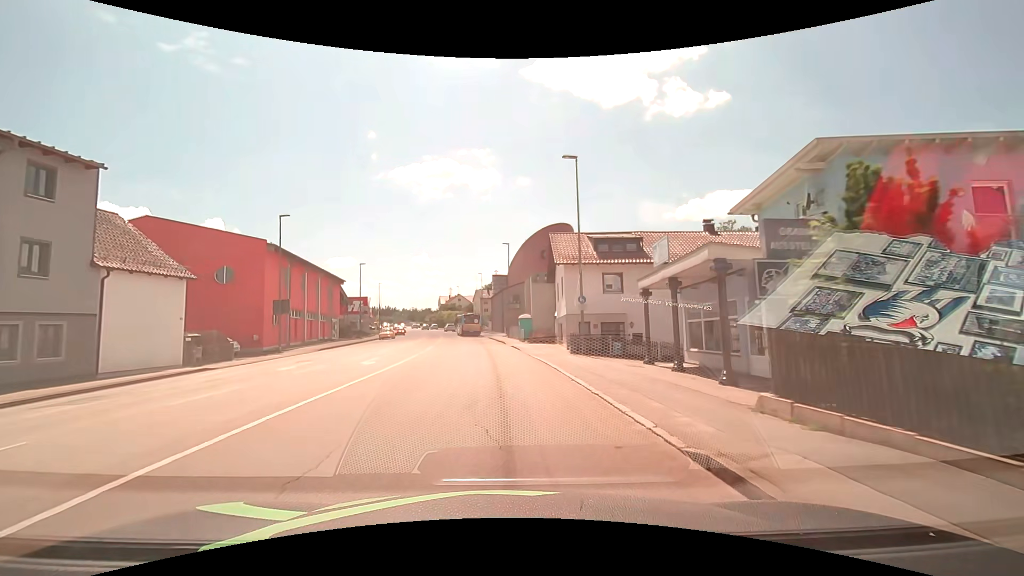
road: tertiary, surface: asphalt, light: Day
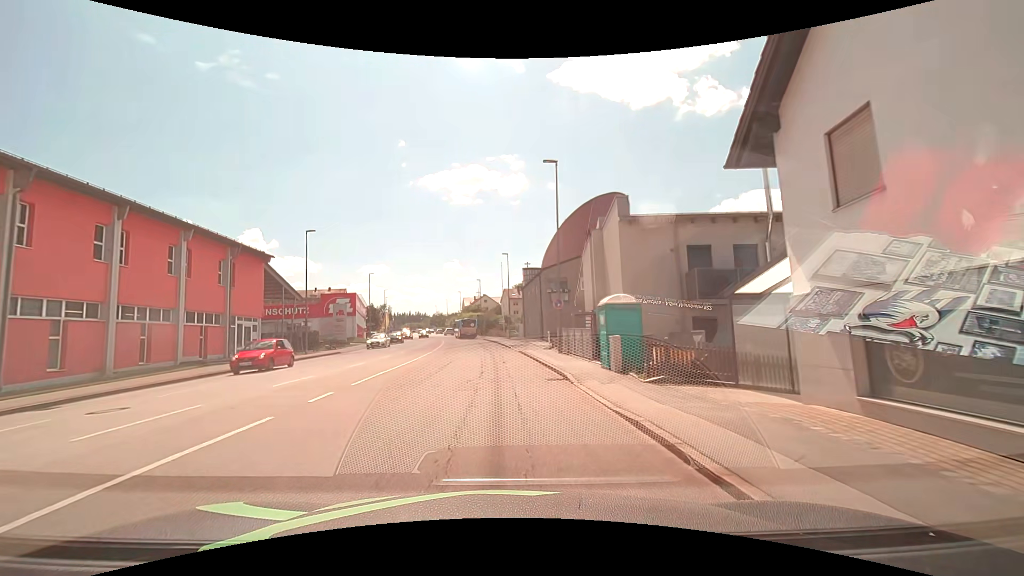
(-0.8, +27.8) m; -4°
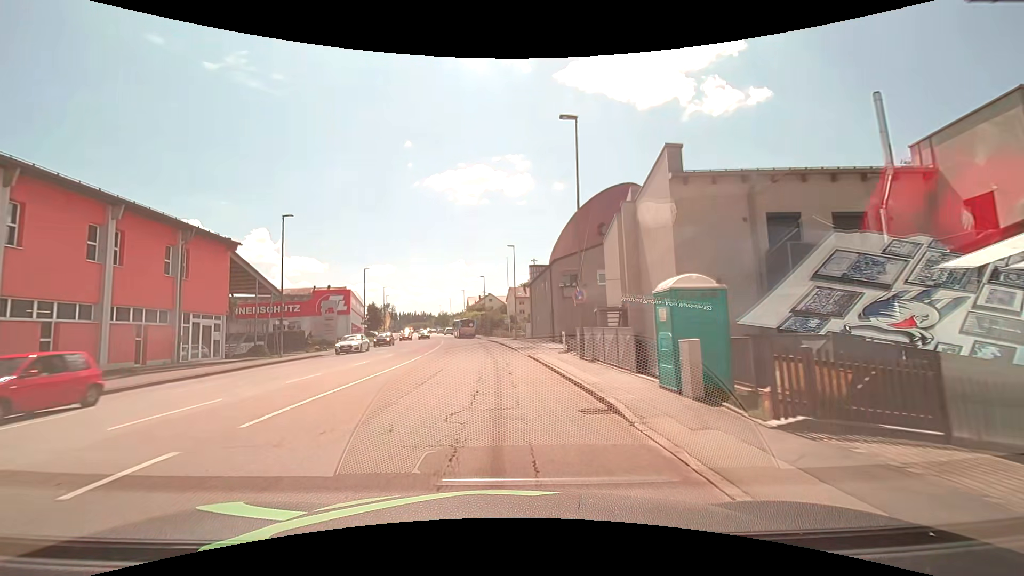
(+0.1, +5.7) m; +1°
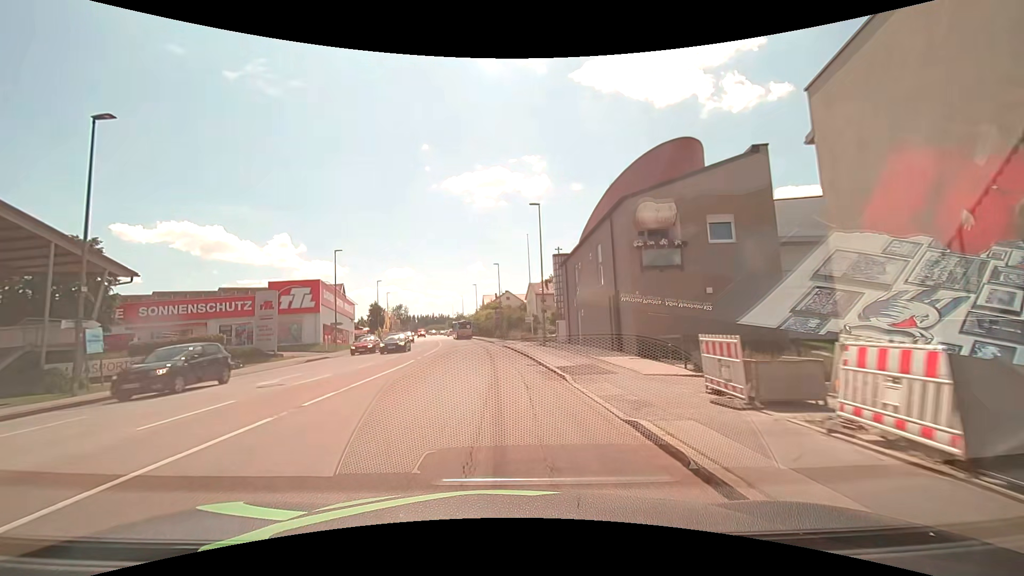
(-0.4, +18.8) m; -2°
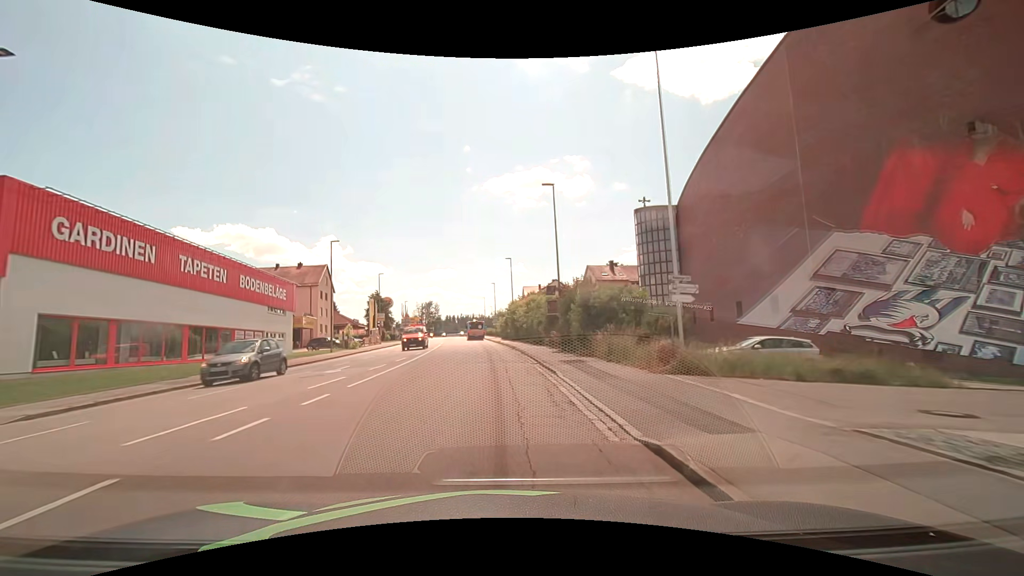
(-1.5, +38.4) m; -5°
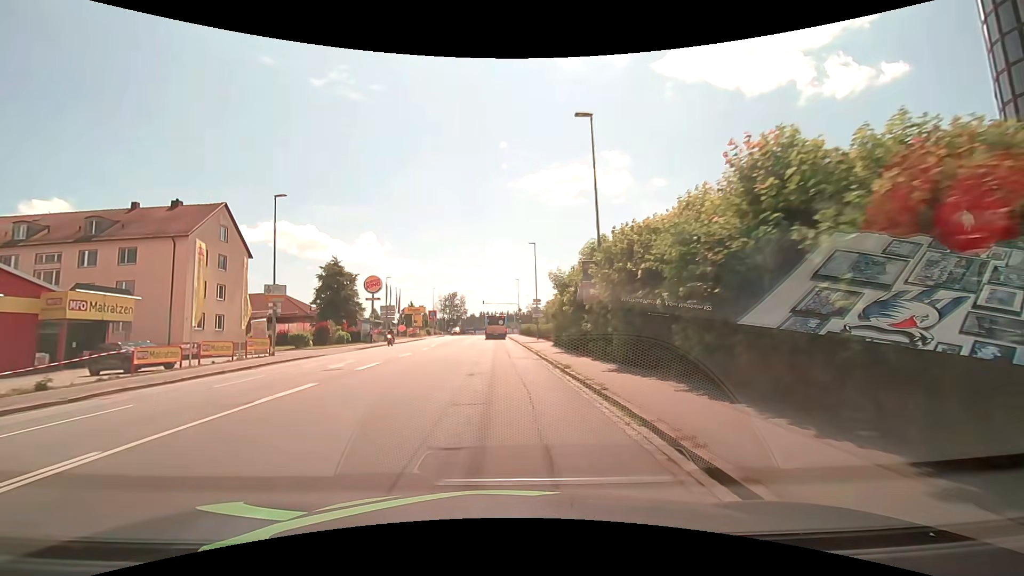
(-1.4, +42.3) m; -4°
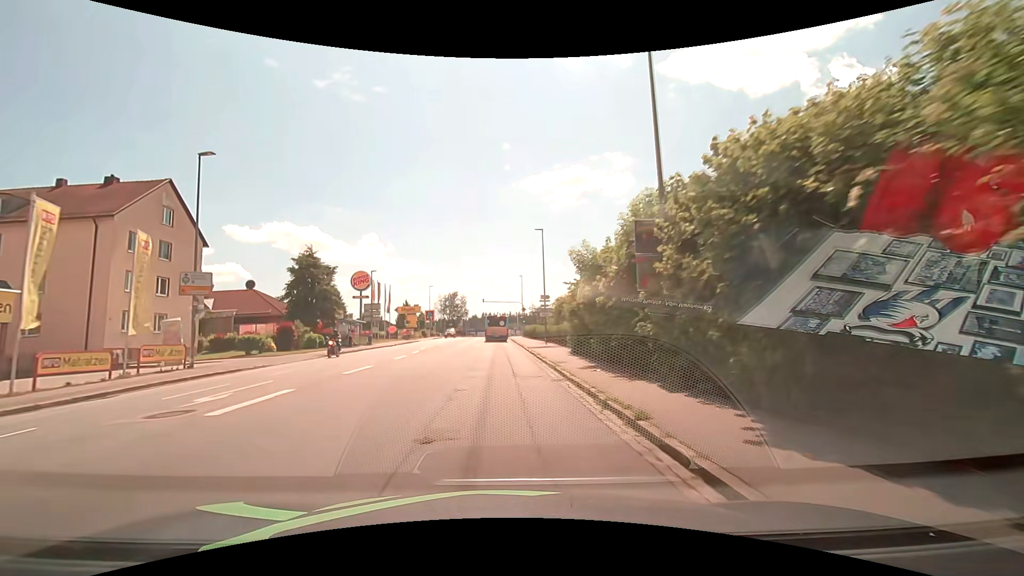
(0.0, +8.2) m; 0°
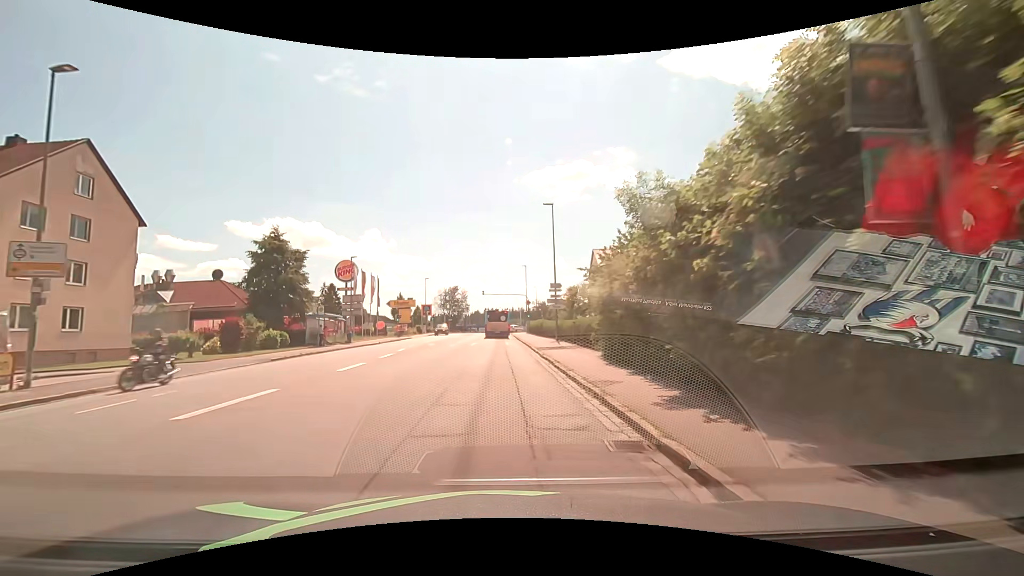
(0.0, +7.8) m; 0°
(0, +10) (0, +20) (0, +30) (-1, +40) (-1, +50) (-1, +60) (-1, +70) (-1, +80) (-1, +90) (-2, +100) m
